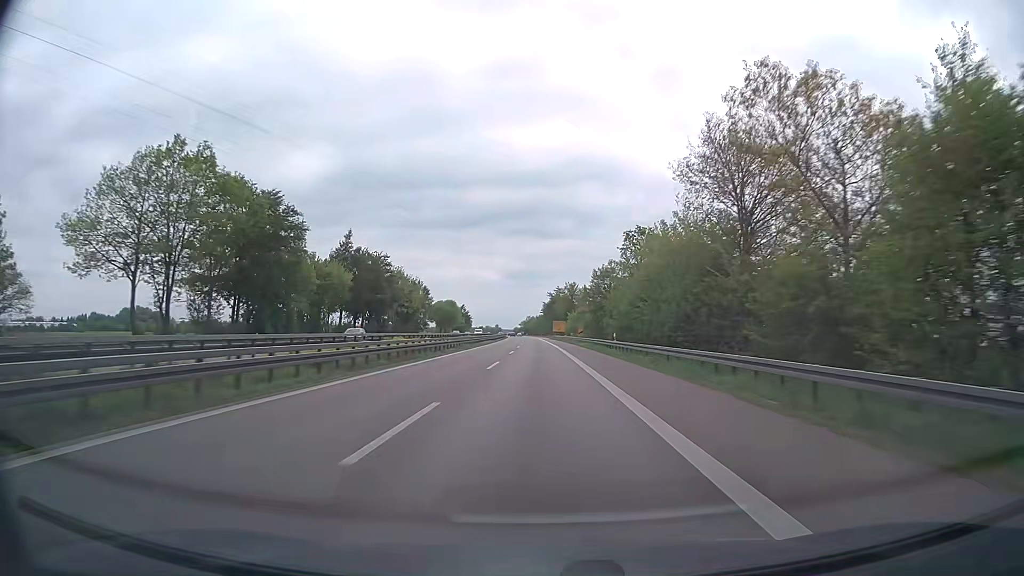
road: trunk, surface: asphalt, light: Day
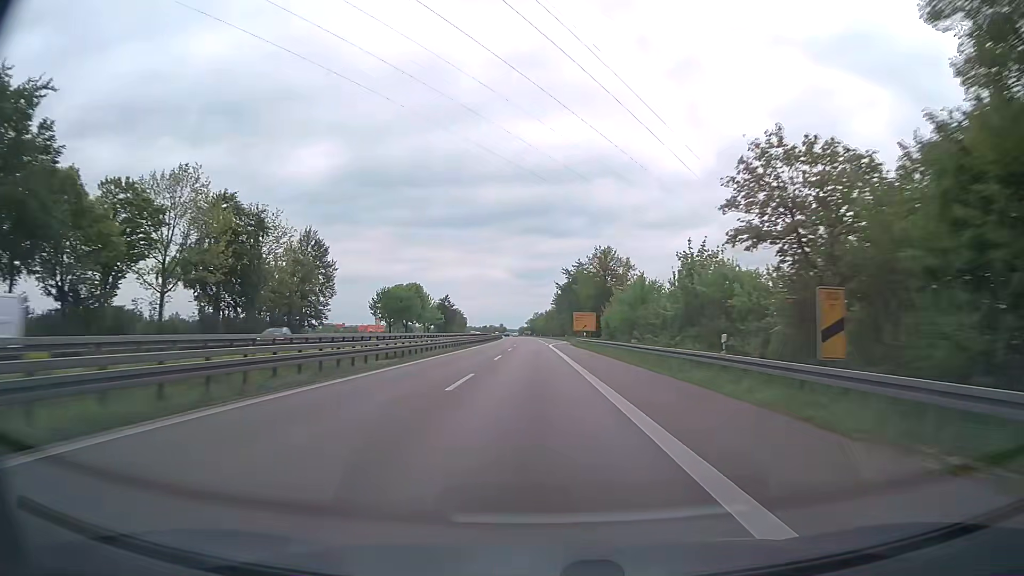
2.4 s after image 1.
(-0.7, +81.5) m; -1°
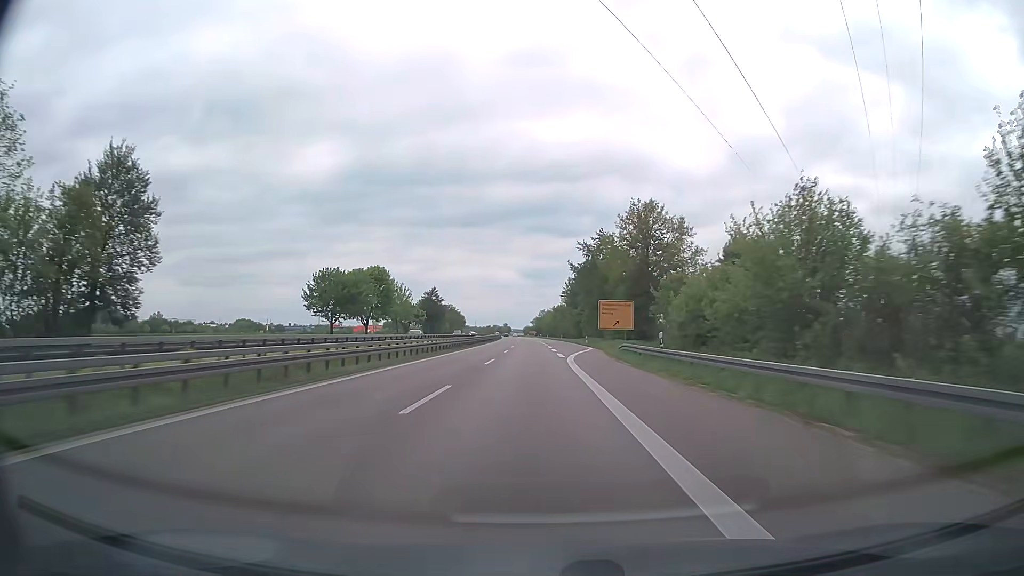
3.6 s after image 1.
(-0.1, +40.7) m; 0°
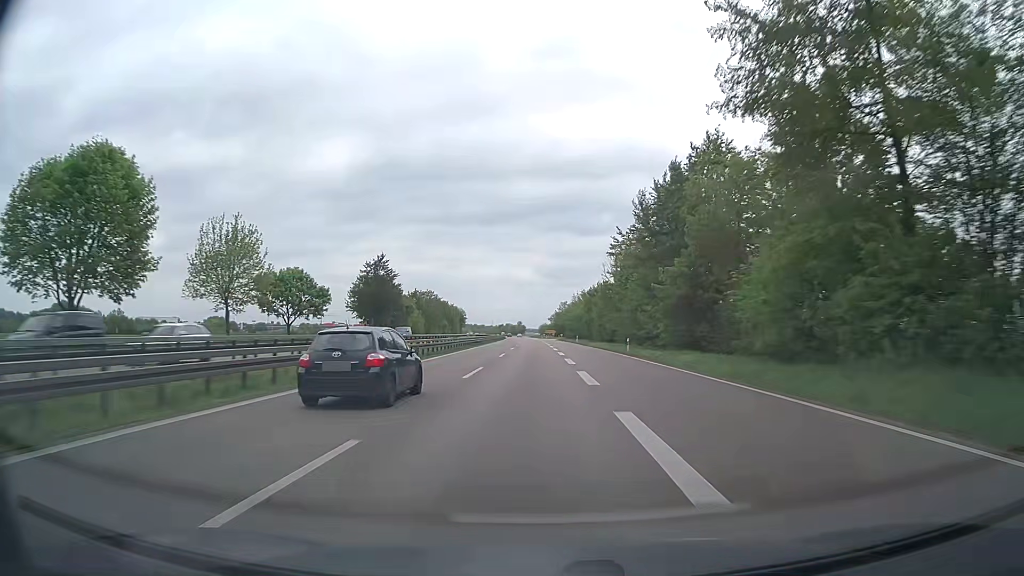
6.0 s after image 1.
(-1.0, +81.2) m; -2°
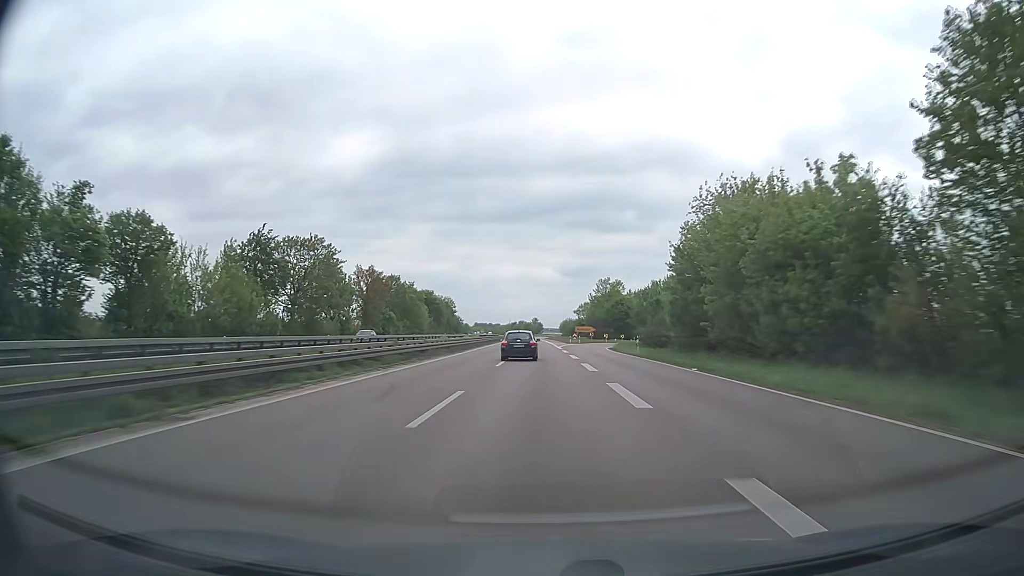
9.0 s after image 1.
(-1.4, +101.2) m; -2°
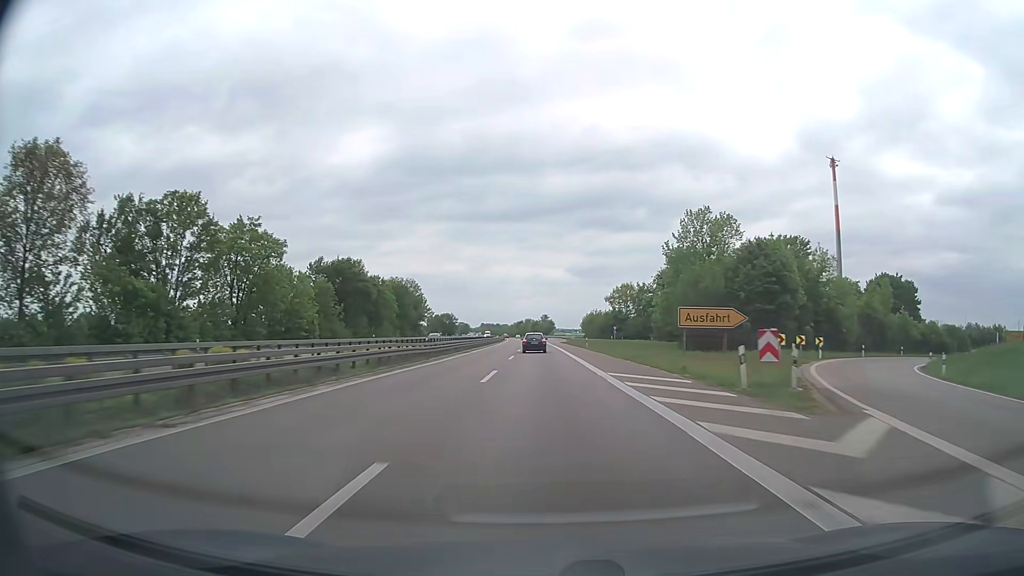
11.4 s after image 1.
(-0.7, +80.9) m; -1°
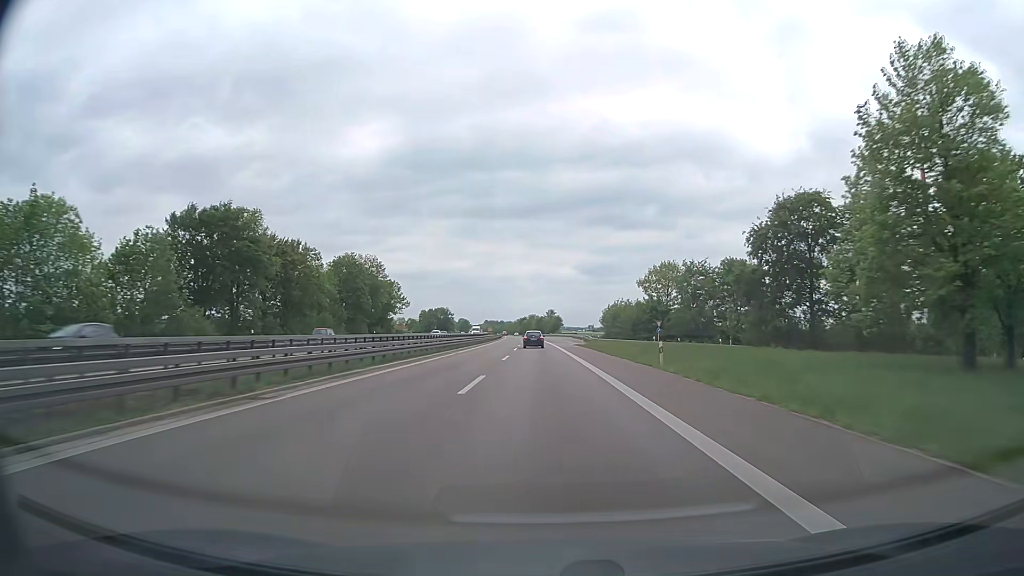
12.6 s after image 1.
(-0.1, +40.4) m; 0°
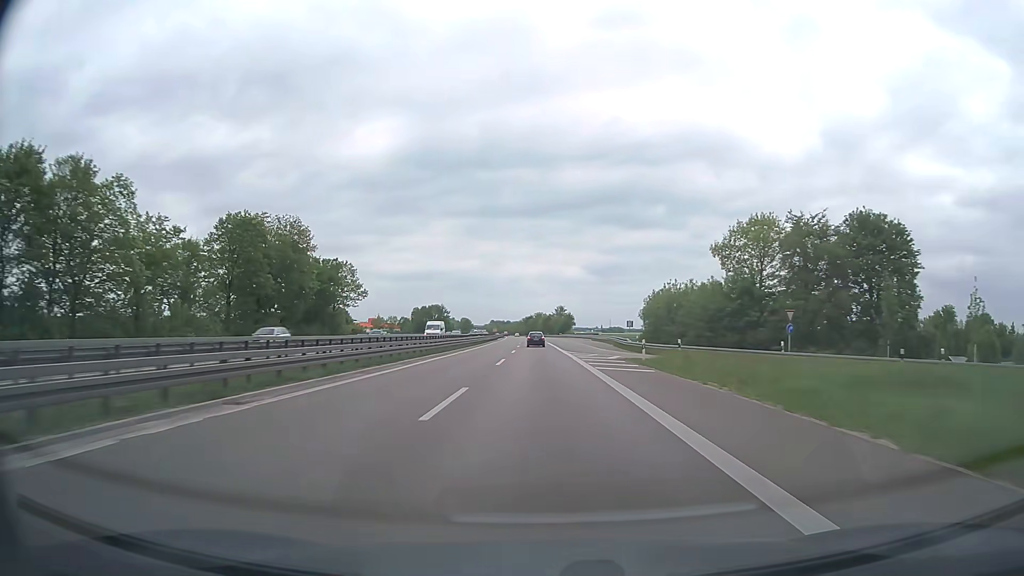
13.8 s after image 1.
(-0.3, +40.4) m; -1°
(0, +10) (0, +20) (0, +30) (0, +40) (0, +50) (-1, +60) (-1, +70) (-1, +80) (-1, +90) (-1, +100) m
